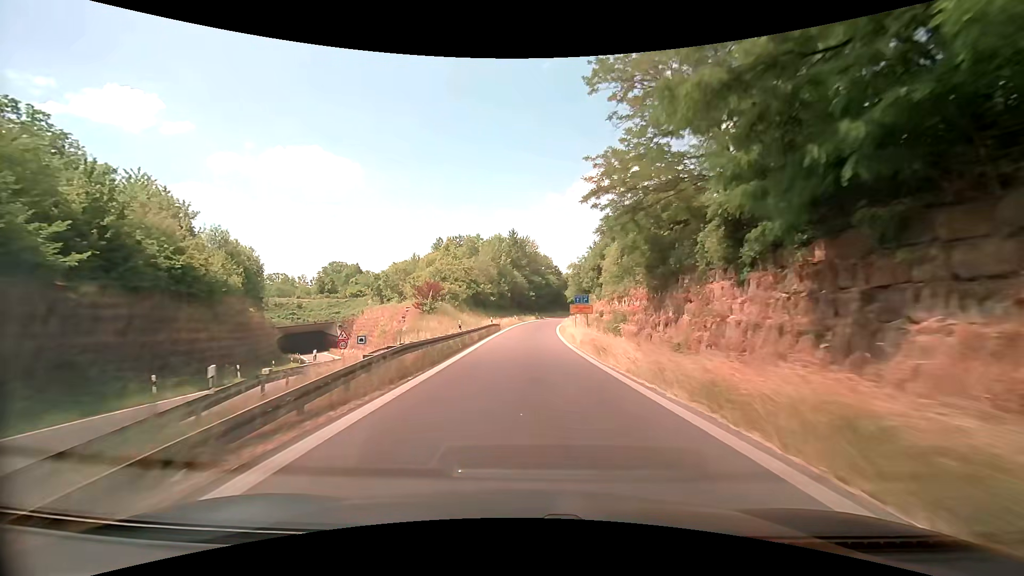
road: trunk_link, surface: asphalt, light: Day
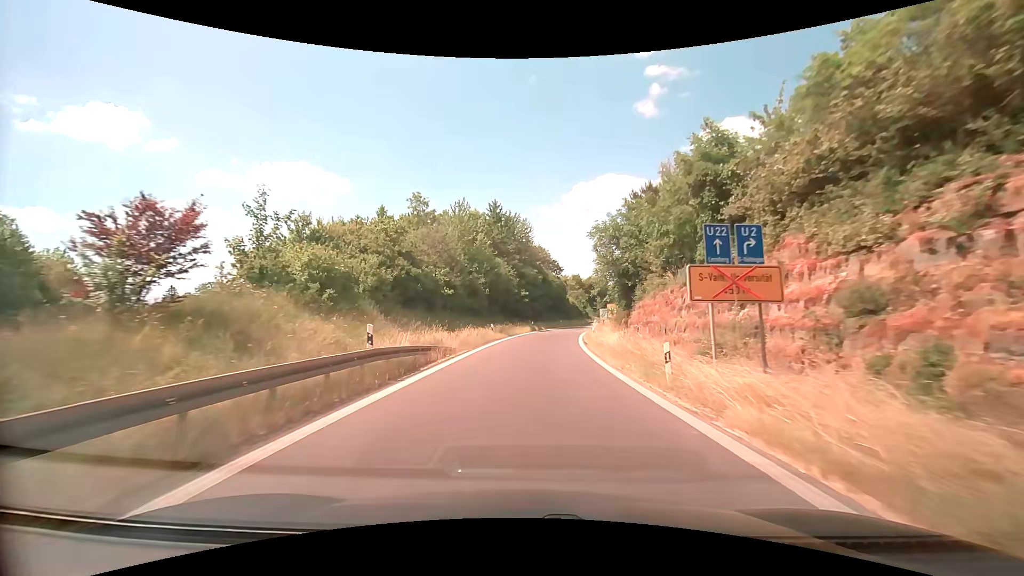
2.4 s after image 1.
(+0.5, +34.0) m; 0°
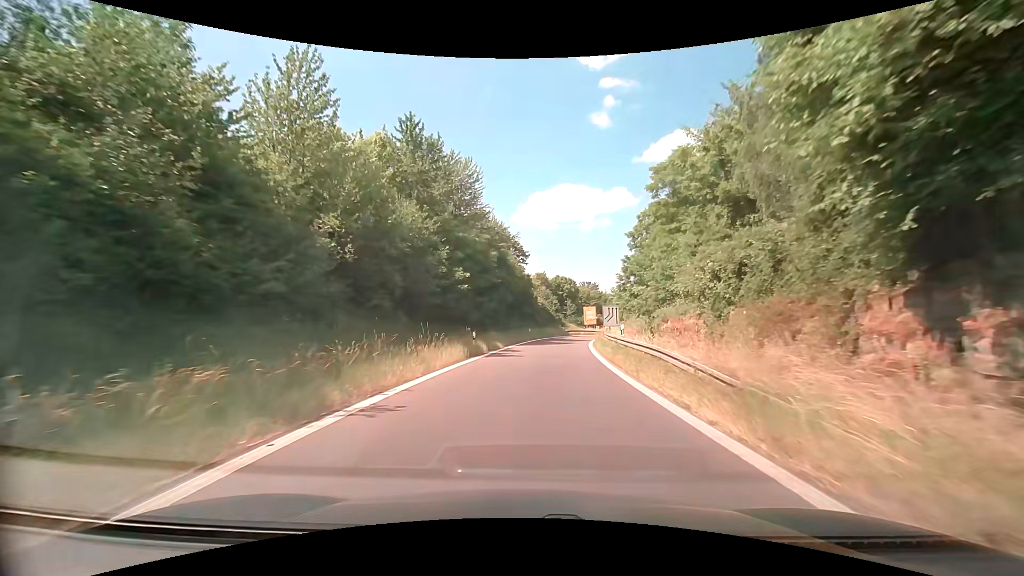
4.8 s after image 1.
(+2.0, +33.2) m; +6°
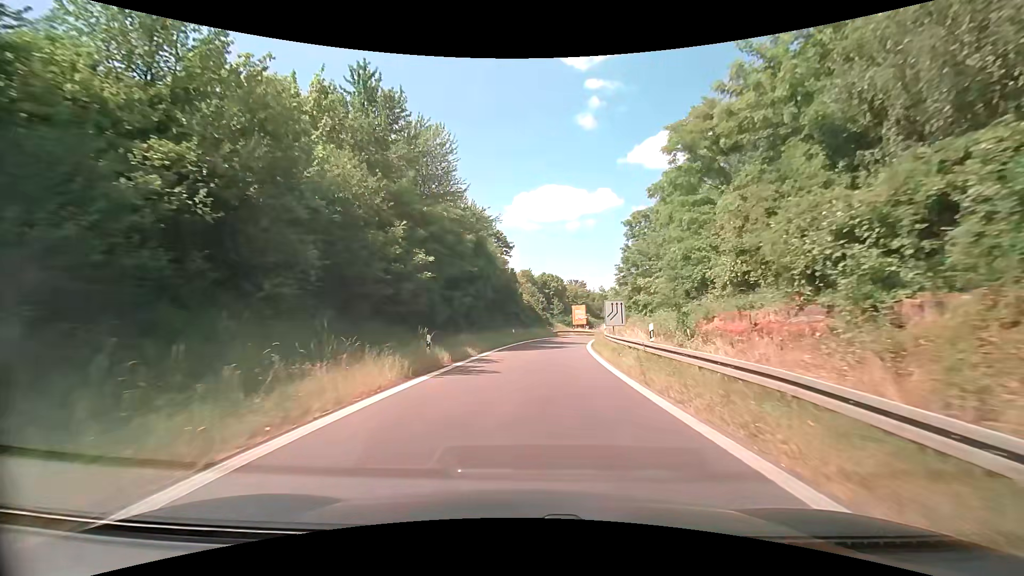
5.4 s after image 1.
(+0.1, +8.1) m; +2°
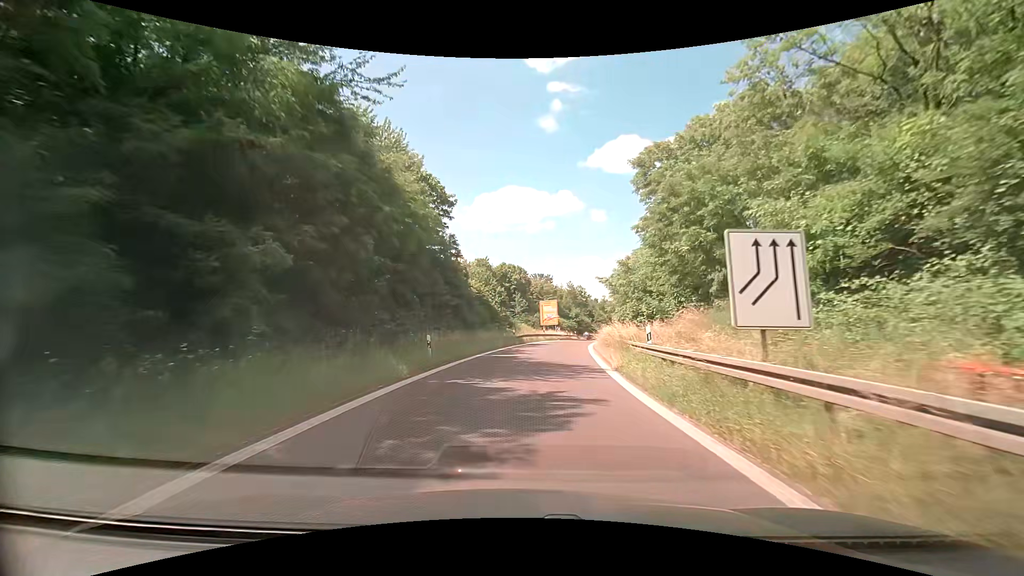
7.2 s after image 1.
(+0.8, +23.4) m; +4°
(0, +10) (+1, +20) (+1, +30) (+3, +40) (+4, +50) (+6, +60) (+8, +69) (+11, +79) (+14, +89) (+17, +98) m
